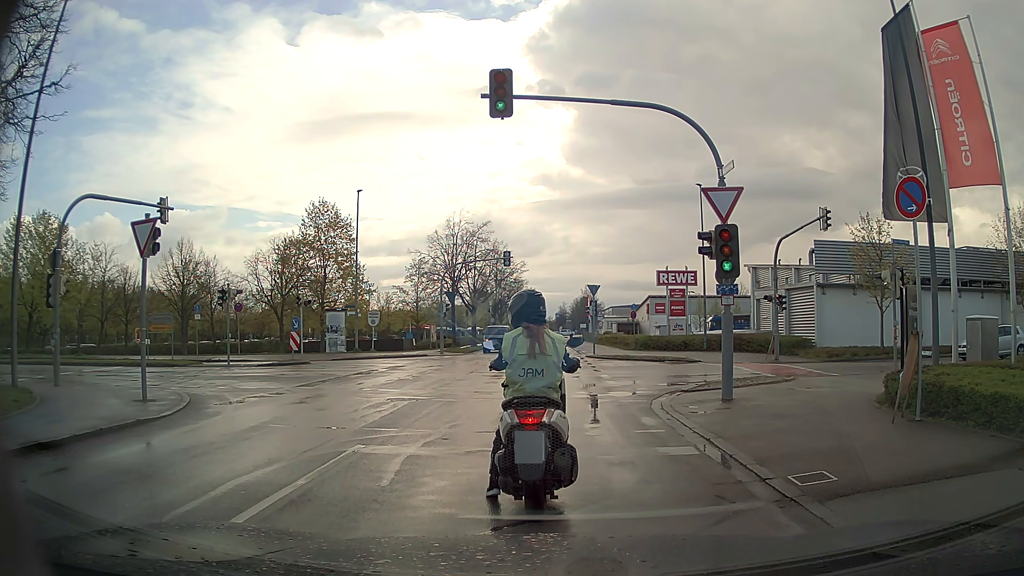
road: residential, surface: asphalt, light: Day
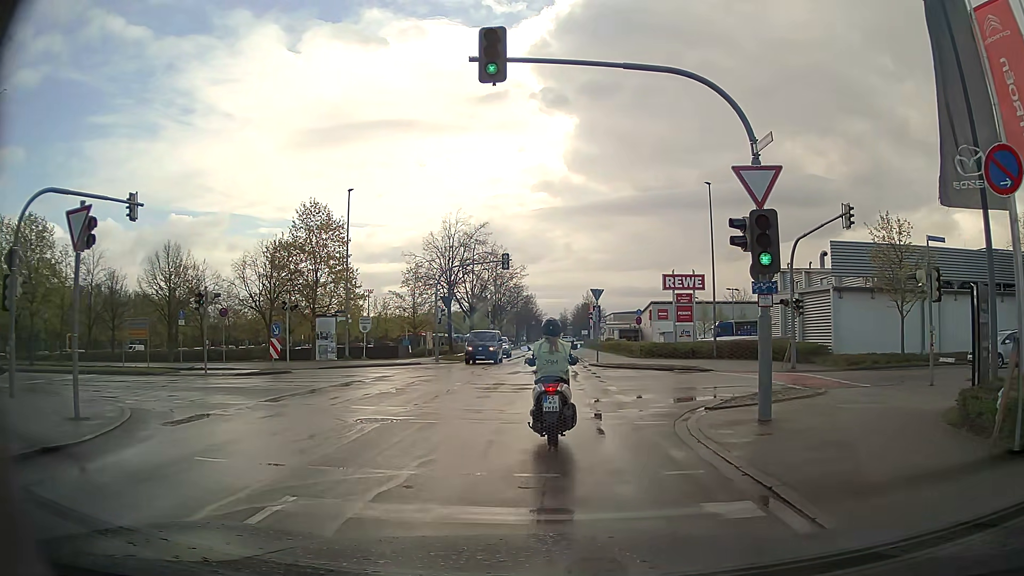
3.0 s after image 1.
(+0.1, +2.5) m; +2°
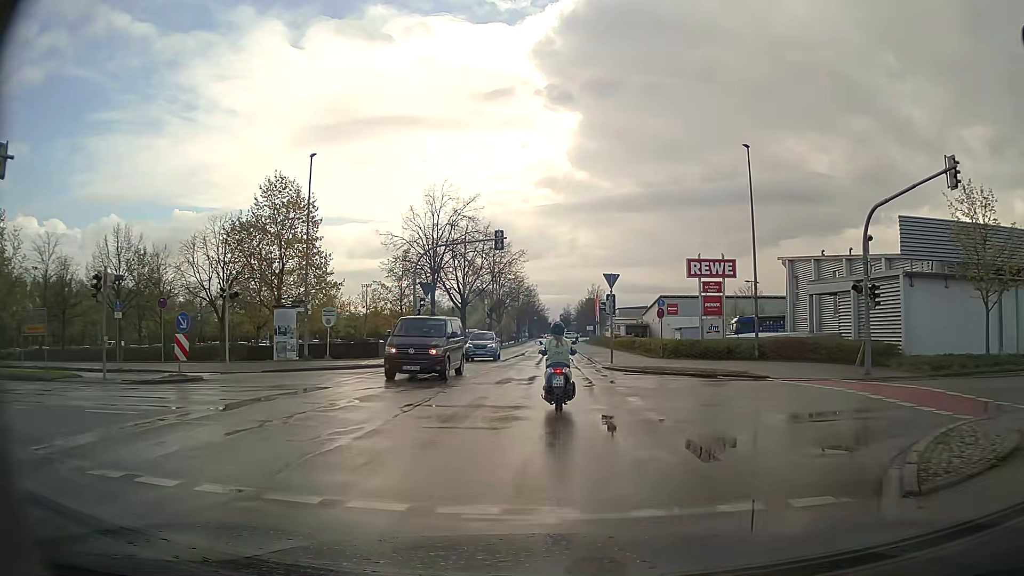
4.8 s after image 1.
(0.0, +7.9) m; -1°
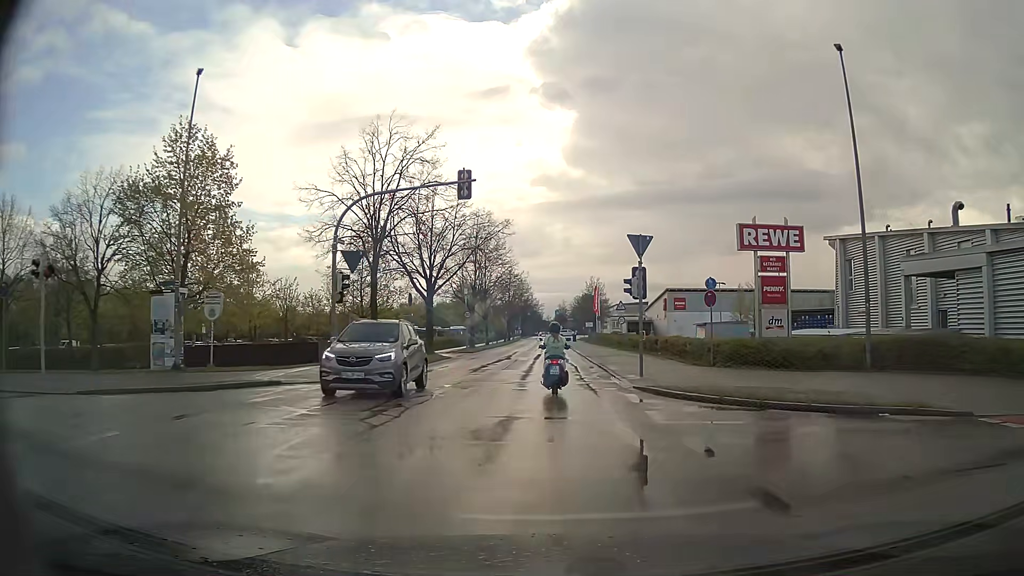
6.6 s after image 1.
(+0.1, +12.4) m; +1°
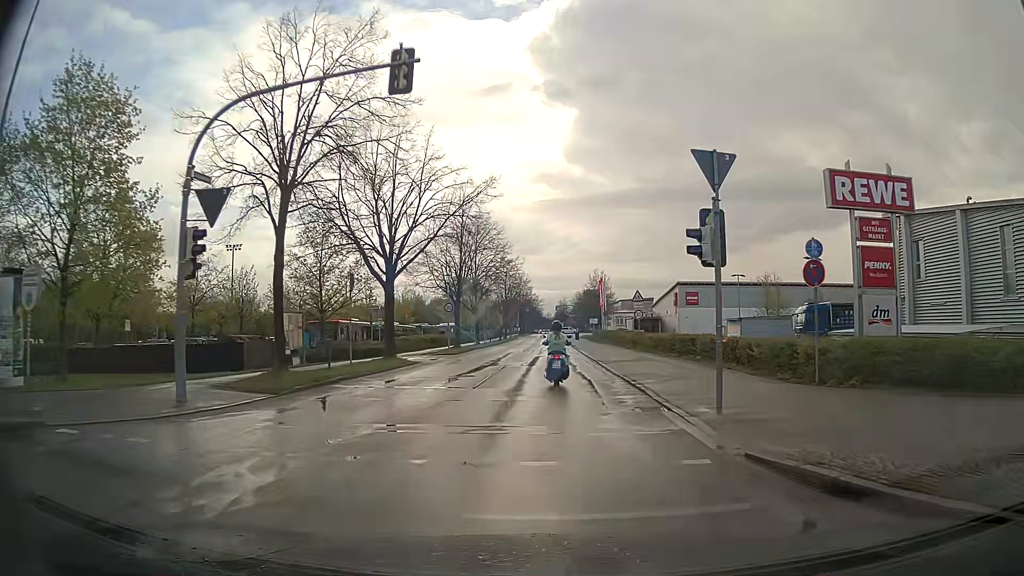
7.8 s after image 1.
(0.0, +9.8) m; 0°
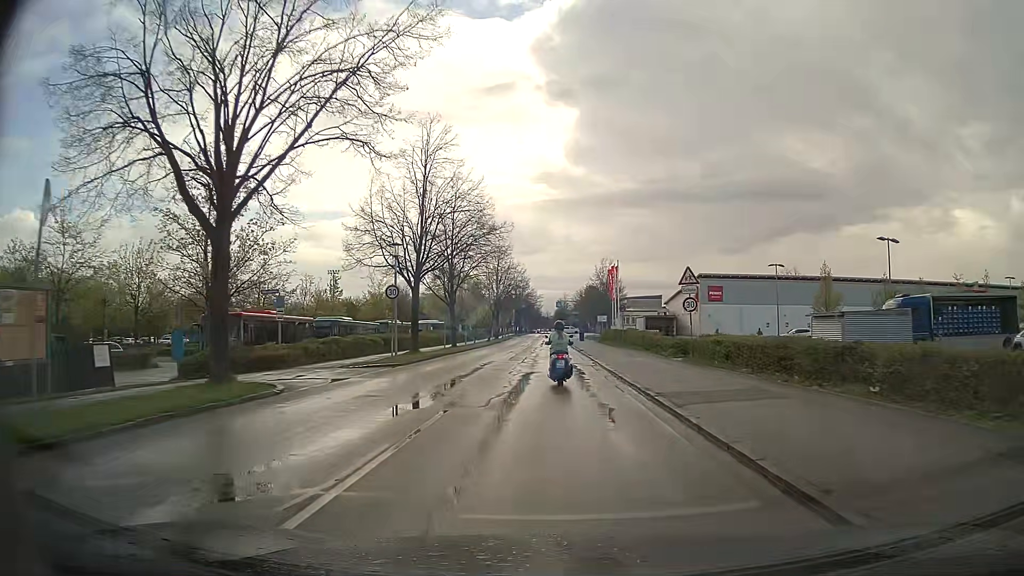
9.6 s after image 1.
(0.0, +15.2) m; +1°
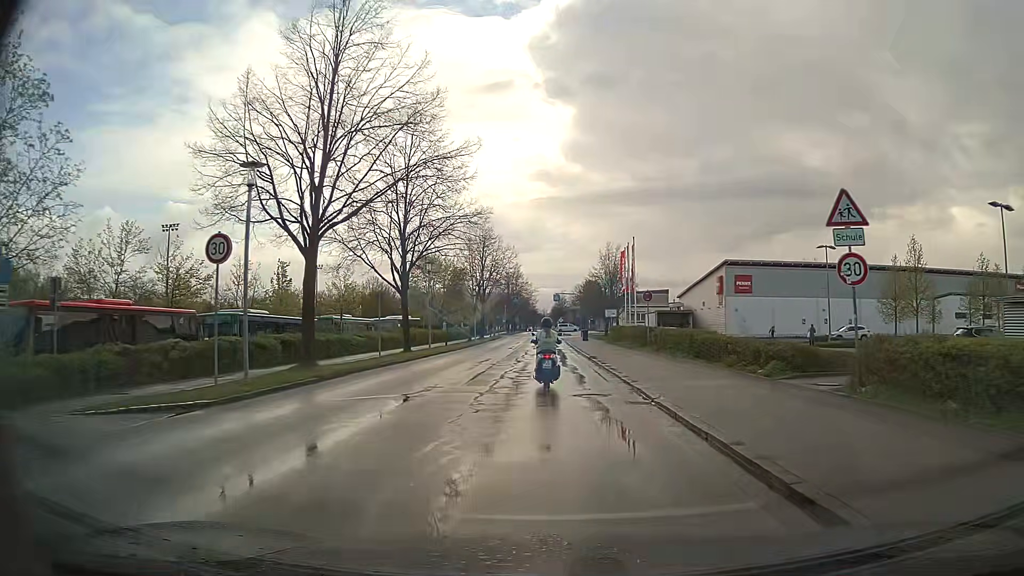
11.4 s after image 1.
(-0.1, +14.6) m; 0°
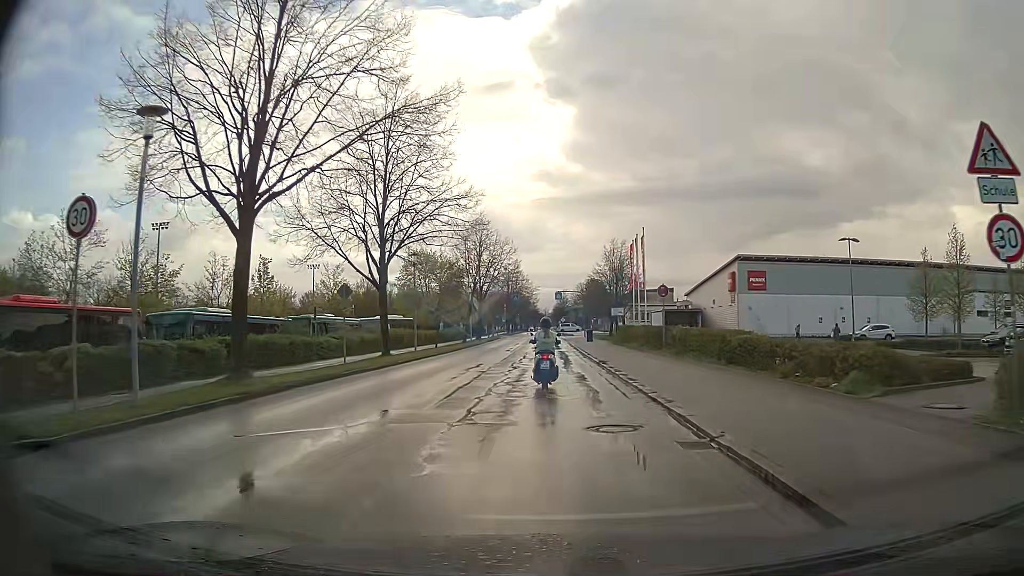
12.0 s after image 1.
(0.0, +4.6) m; 0°
(0, +10) (0, +20) (0, +30) (0, +40) (0, +50) (0, +60) (0, +70) (0, +80) (0, +90) (0, +100) m
